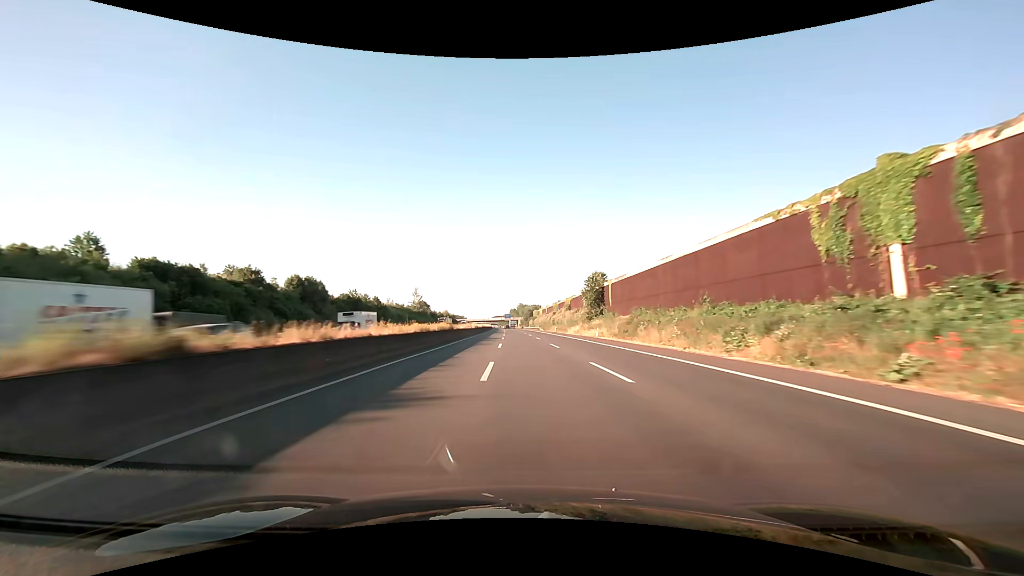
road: motorway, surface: asphalt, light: Day
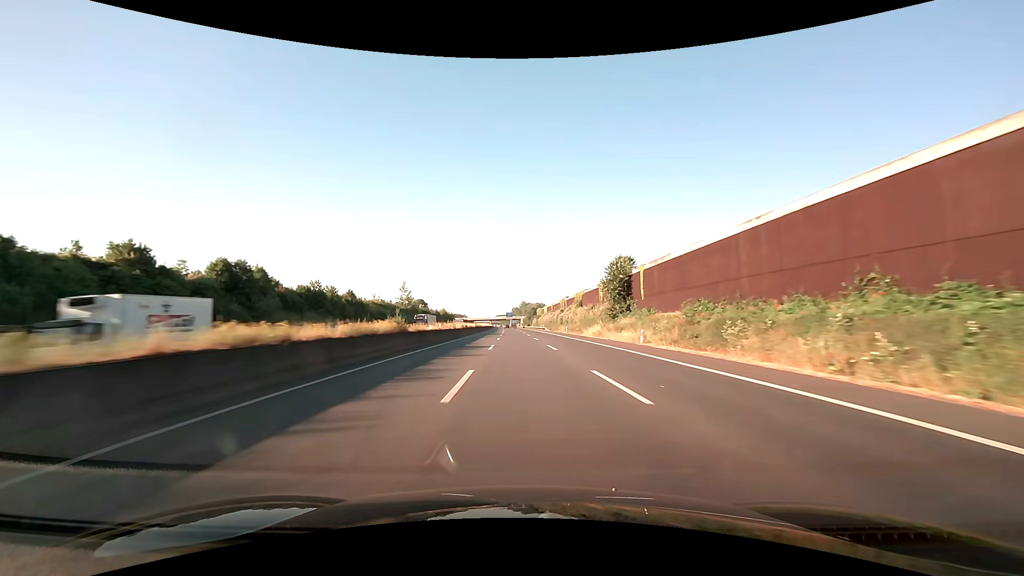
(0.0, +21.2) m; 0°
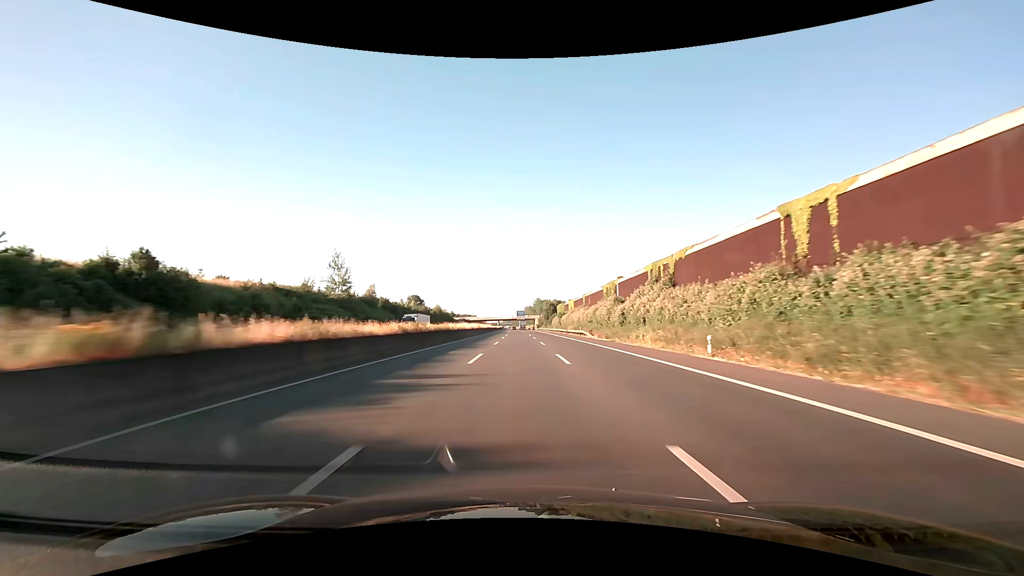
(-1.0, +62.9) m; -2°
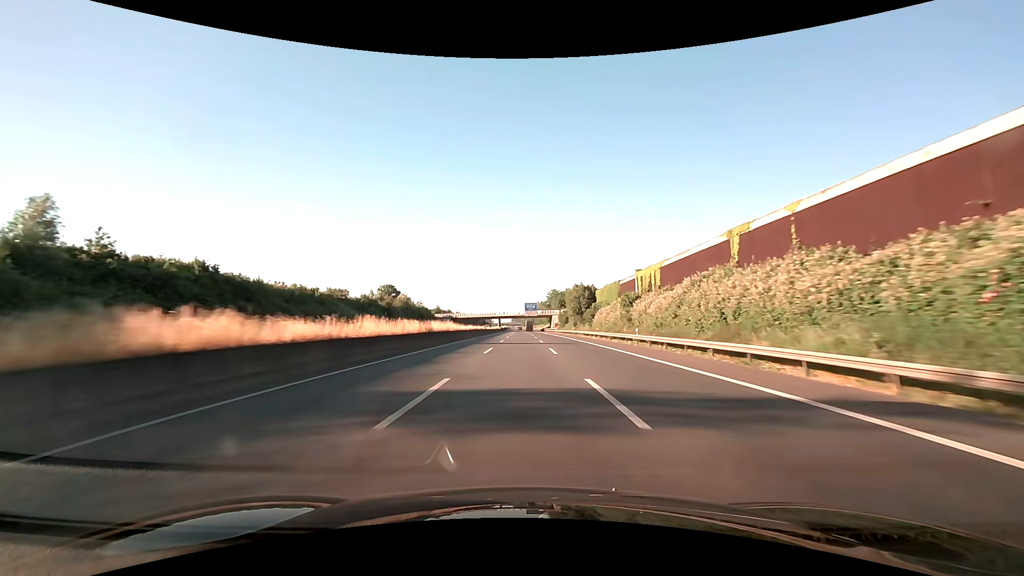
(-0.7, +82.9) m; -1°
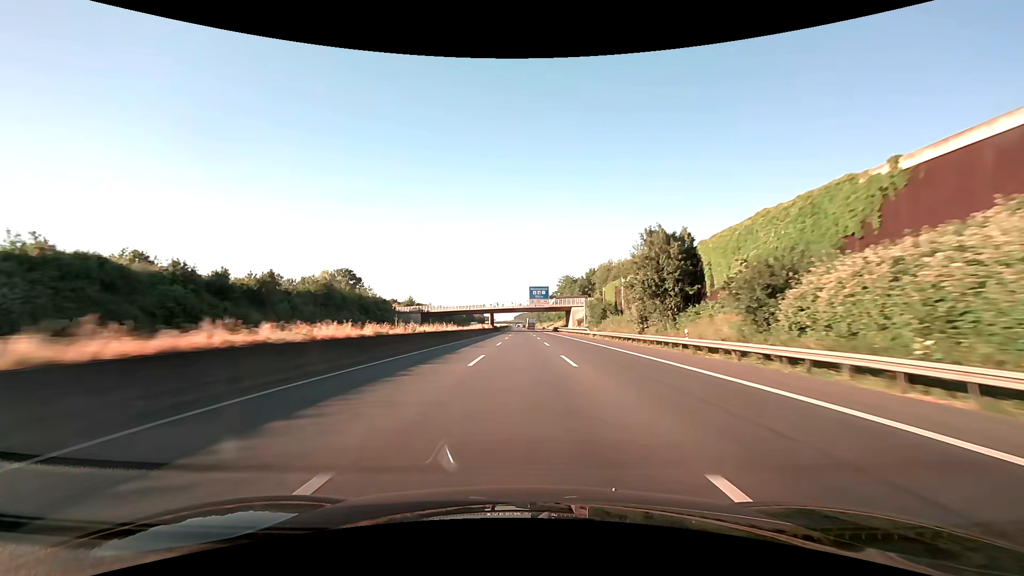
(-0.3, +61.9) m; 0°
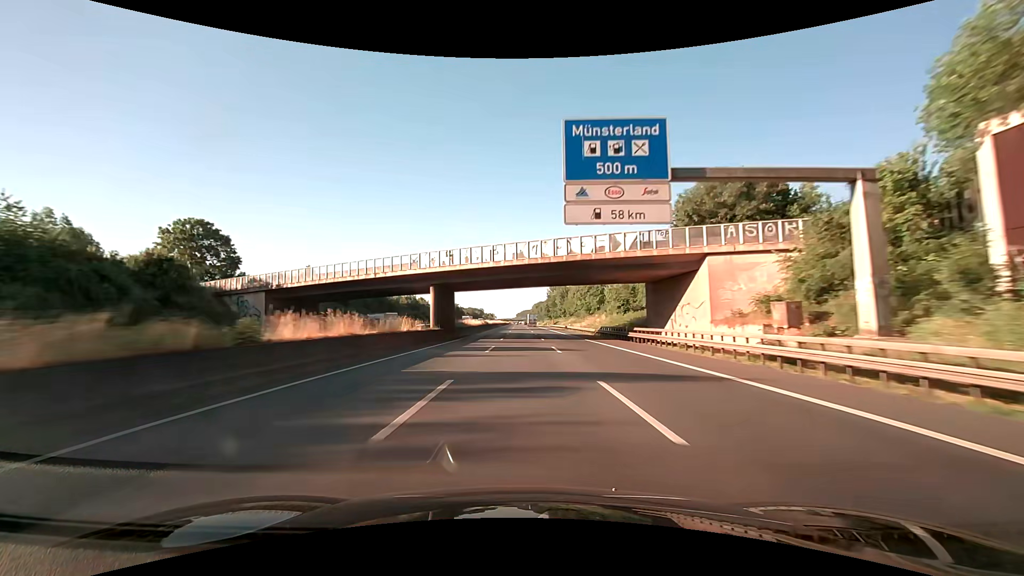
(-0.4, +82.6) m; 0°
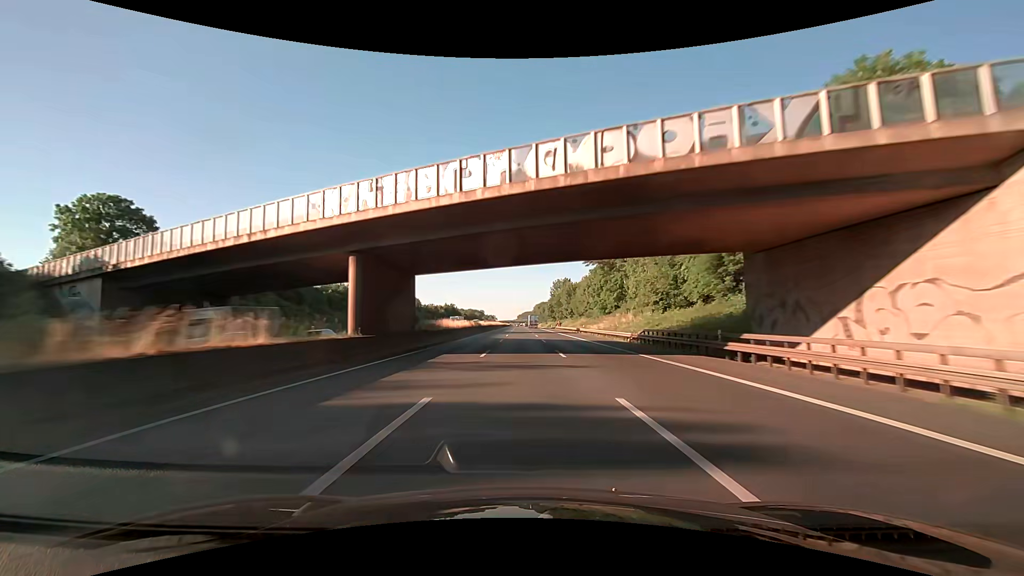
(-0.1, +20.6) m; 0°
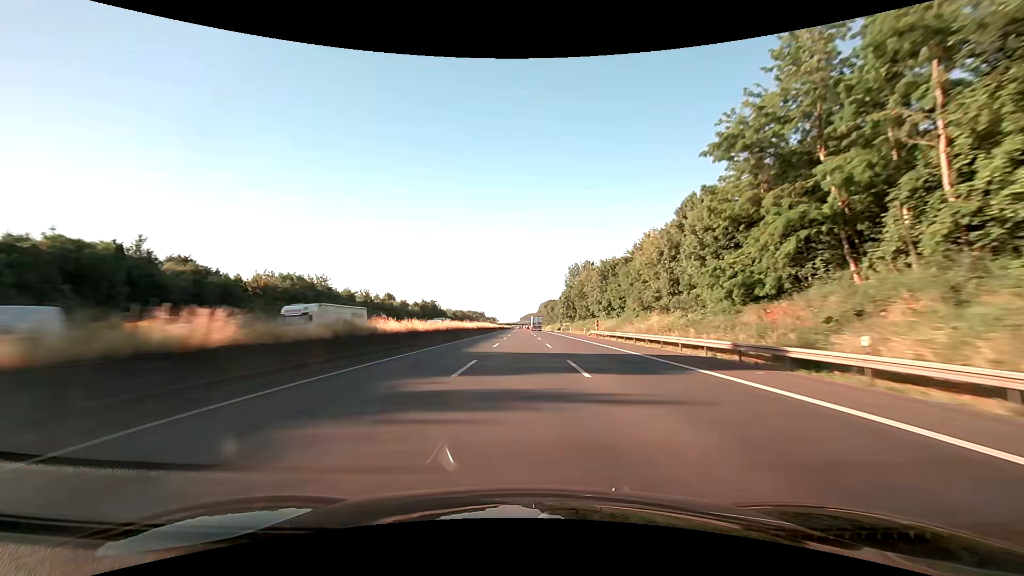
(-0.2, +61.9) m; 0°
(0, +10) (0, +20) (0, +30) (0, +40) (0, +50) (0, +60) (0, +70) (0, +80) (0, +90) (0, +100) m
